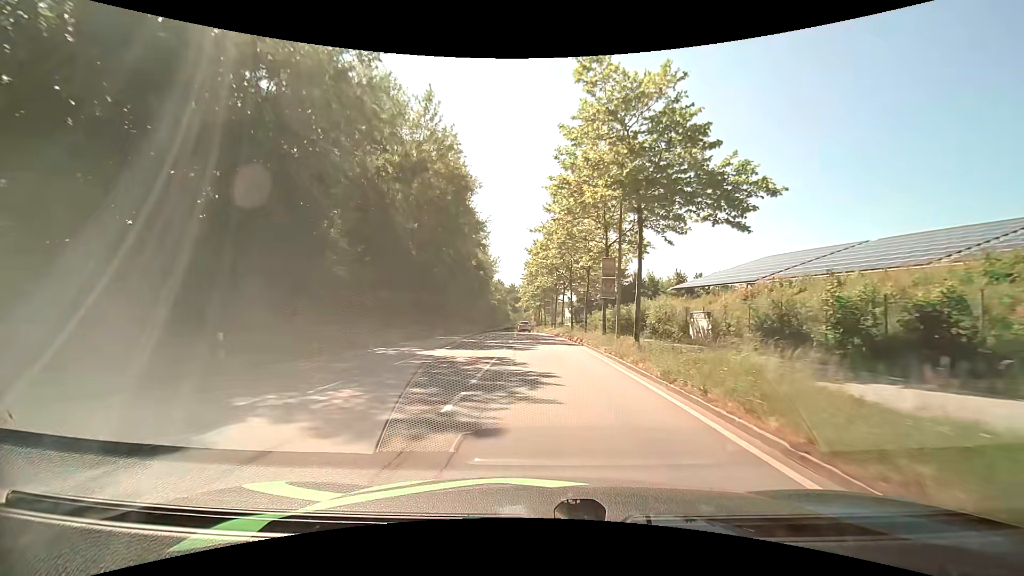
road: secondary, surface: asphalt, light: Day
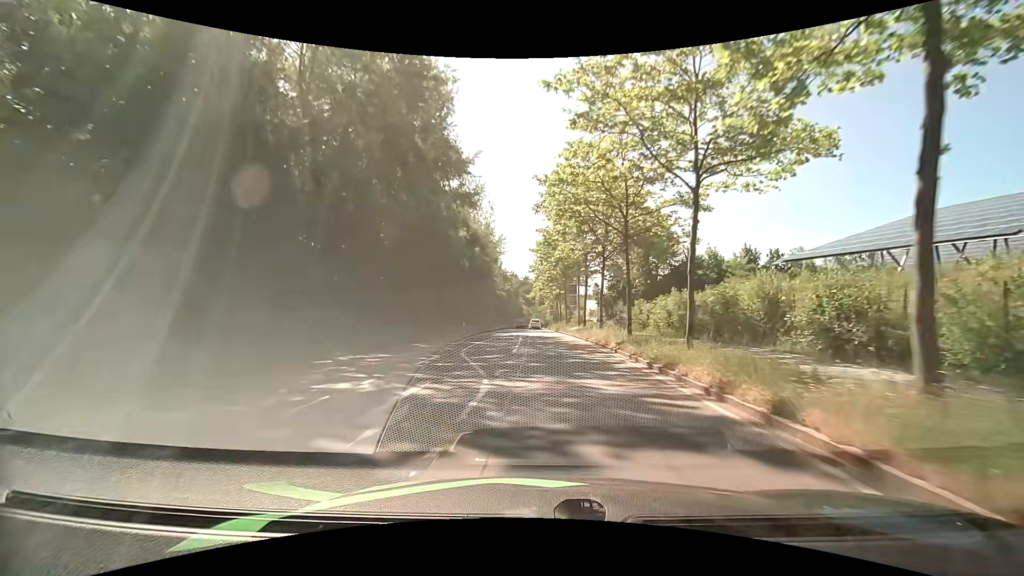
(-0.2, +20.9) m; -1°
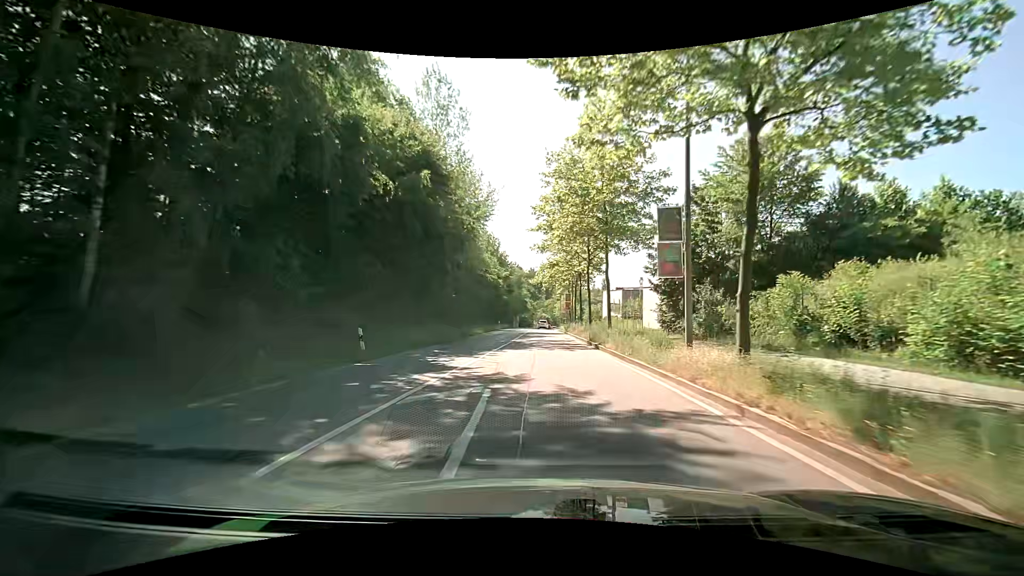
(-0.4, +27.7) m; -1°
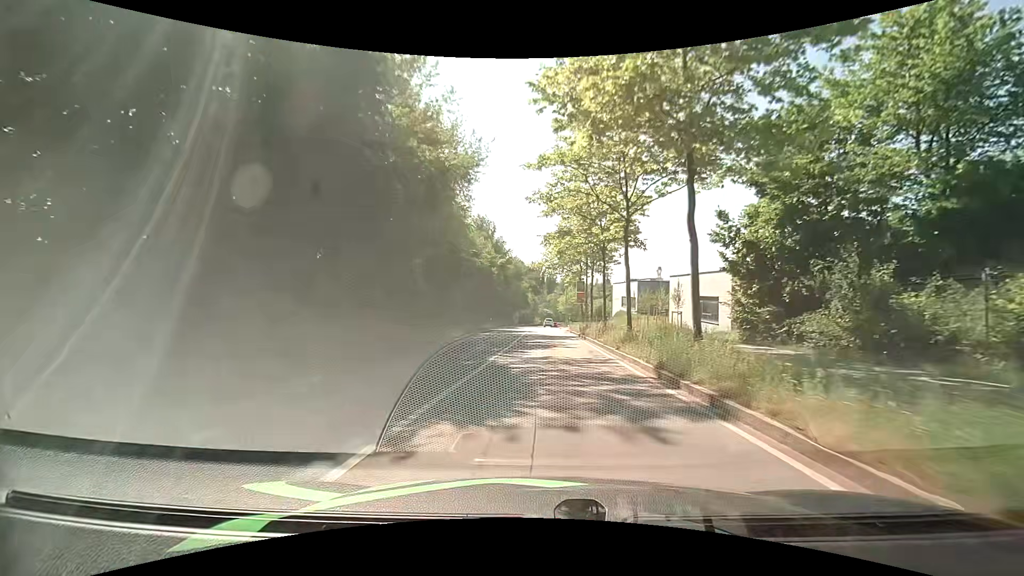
(+0.1, +13.8) m; 0°
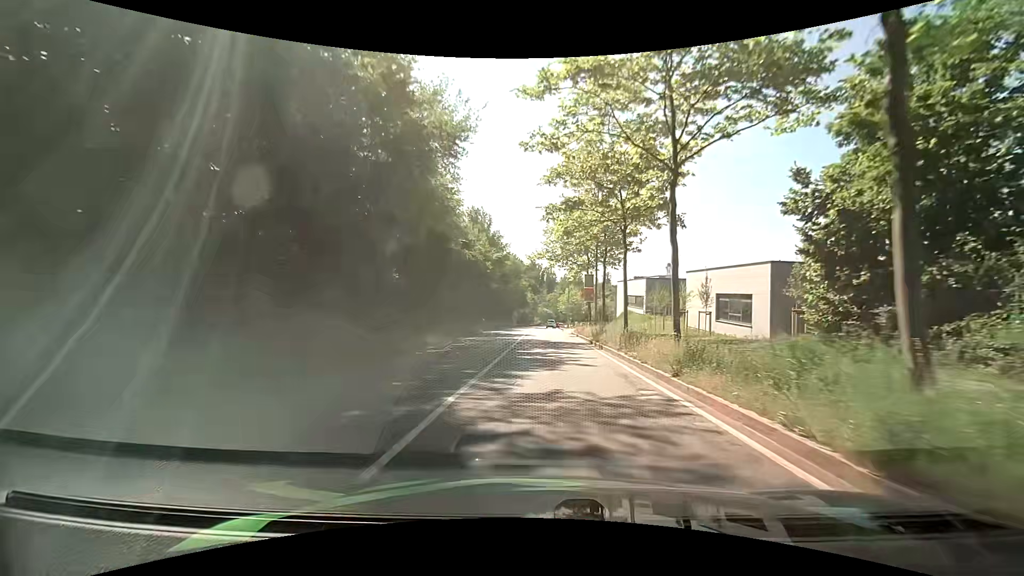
(0.0, +6.7) m; 0°
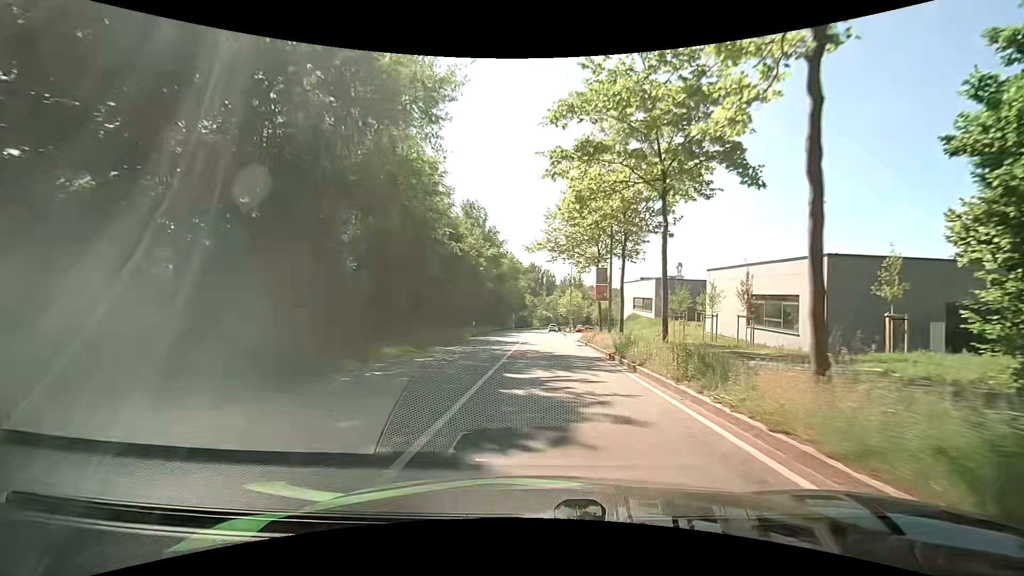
(-0.1, +6.5) m; -1°
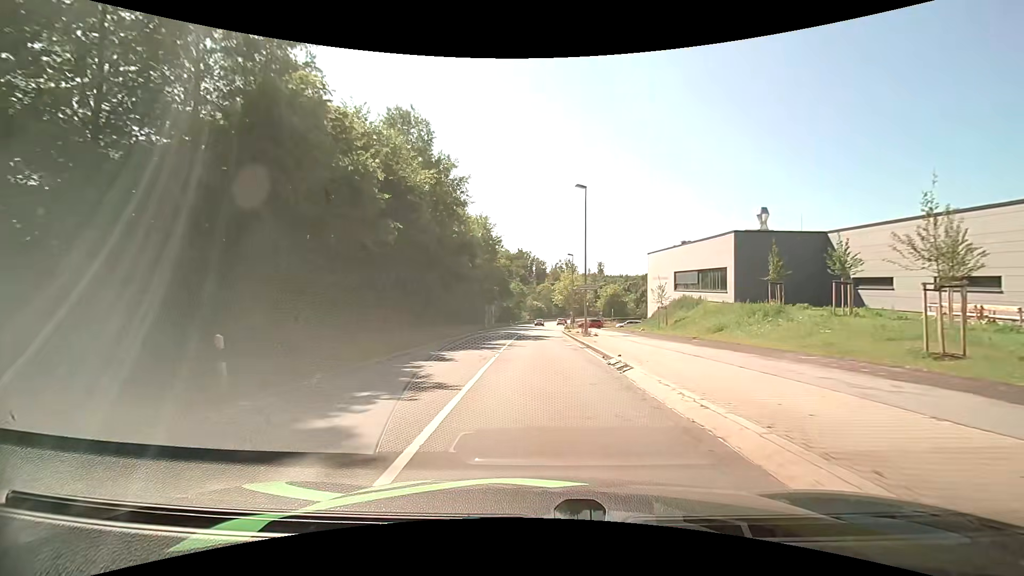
(+0.6, +31.4) m; +1°
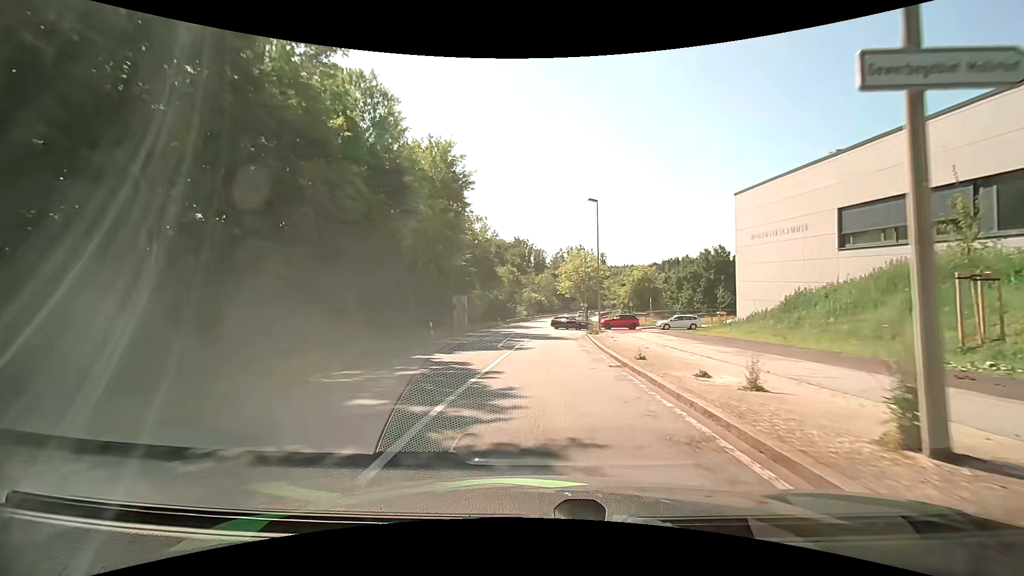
(+0.2, +29.9) m; 0°
